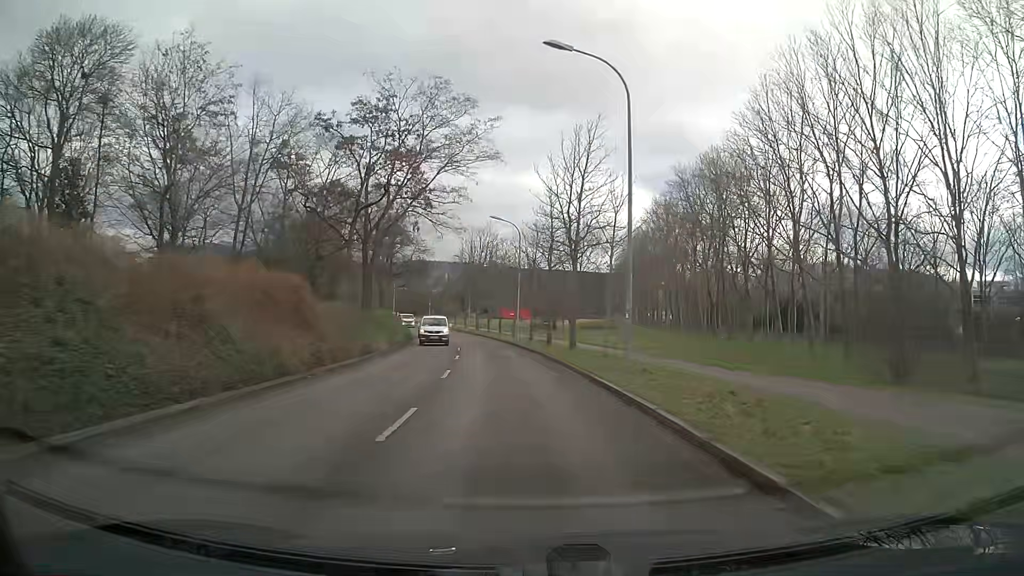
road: tertiary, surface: asphalt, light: Day
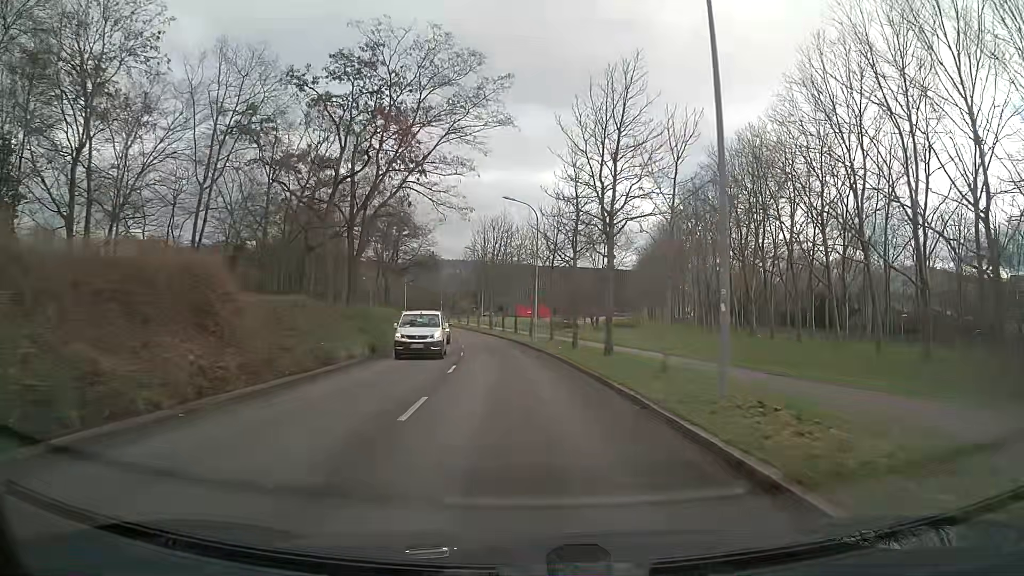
(-0.1, +7.5) m; -1°
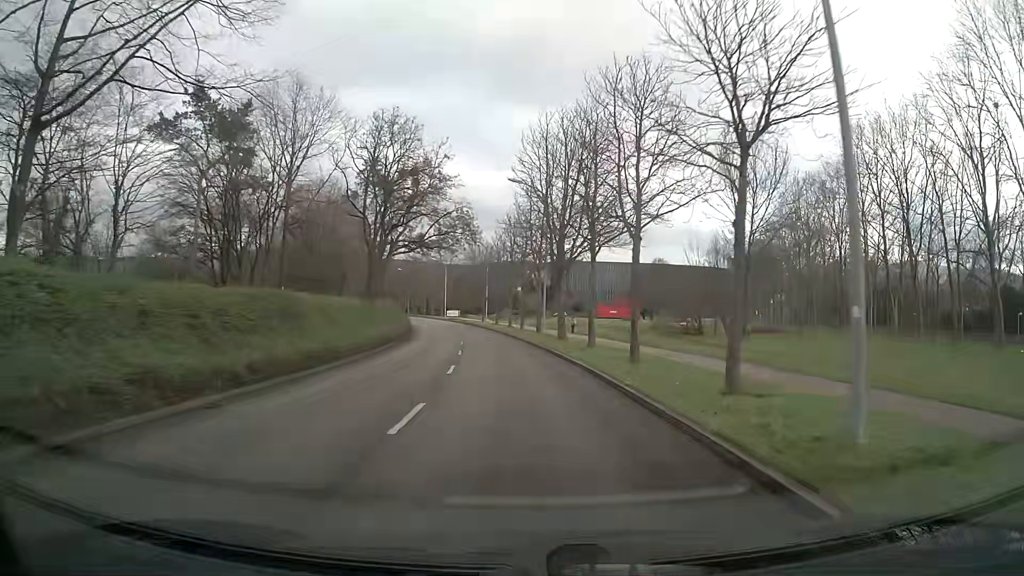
(-2.2, +37.2) m; -6°
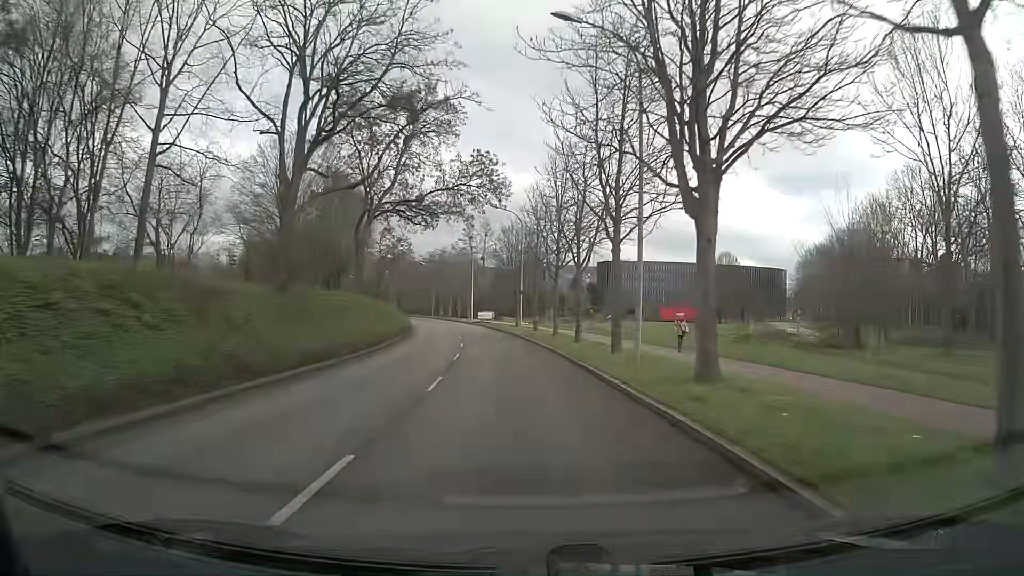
(-0.7, +22.5) m; -4°
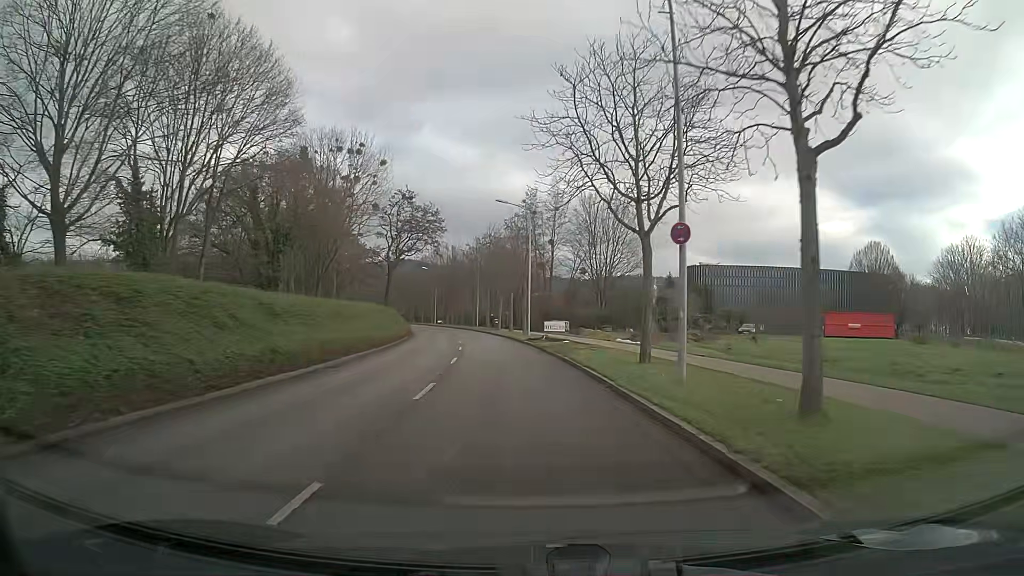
(-2.0, +37.2) m; -6°
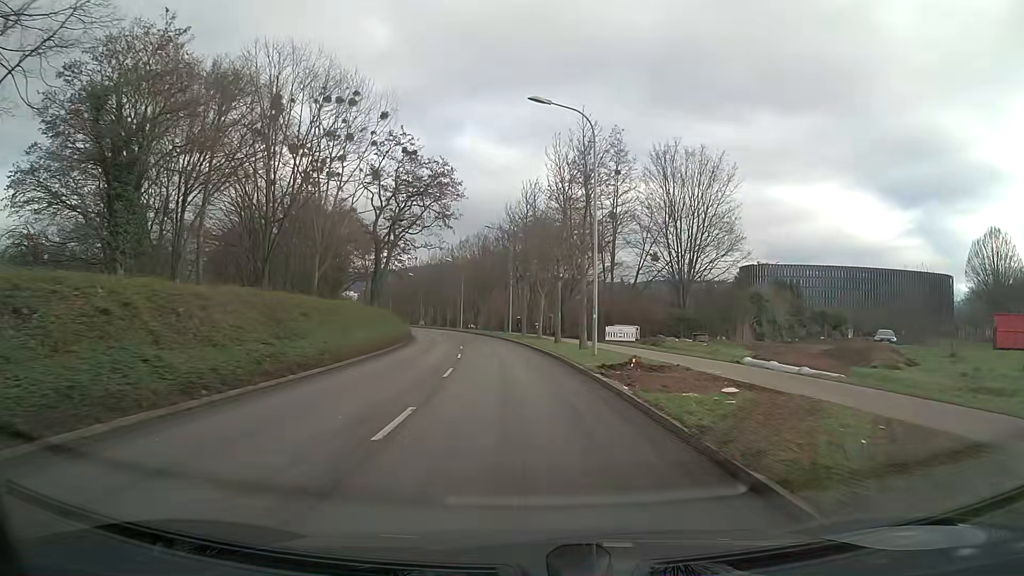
(-0.7, +21.9) m; -4°
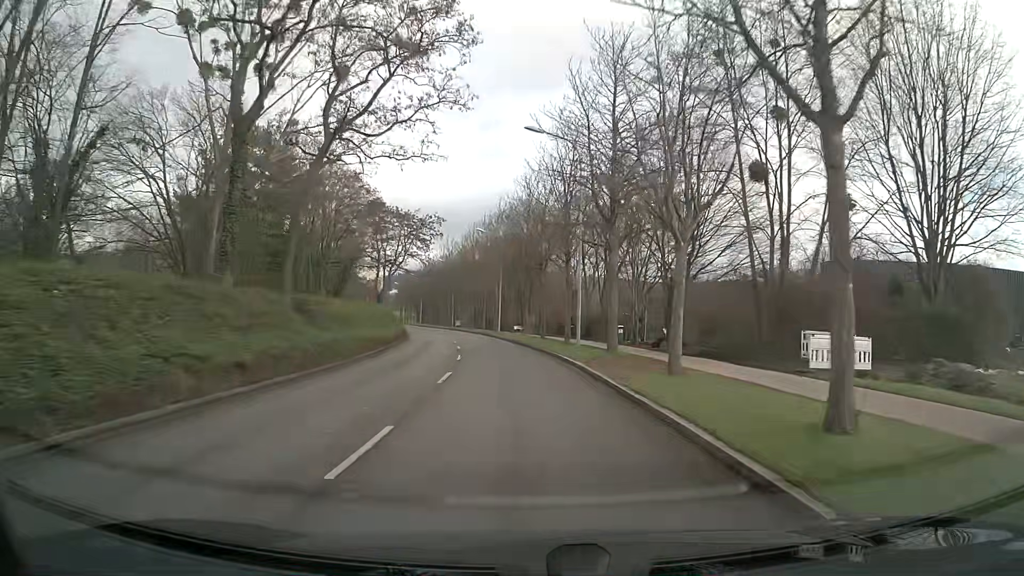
(-1.2, +29.1) m; -4°
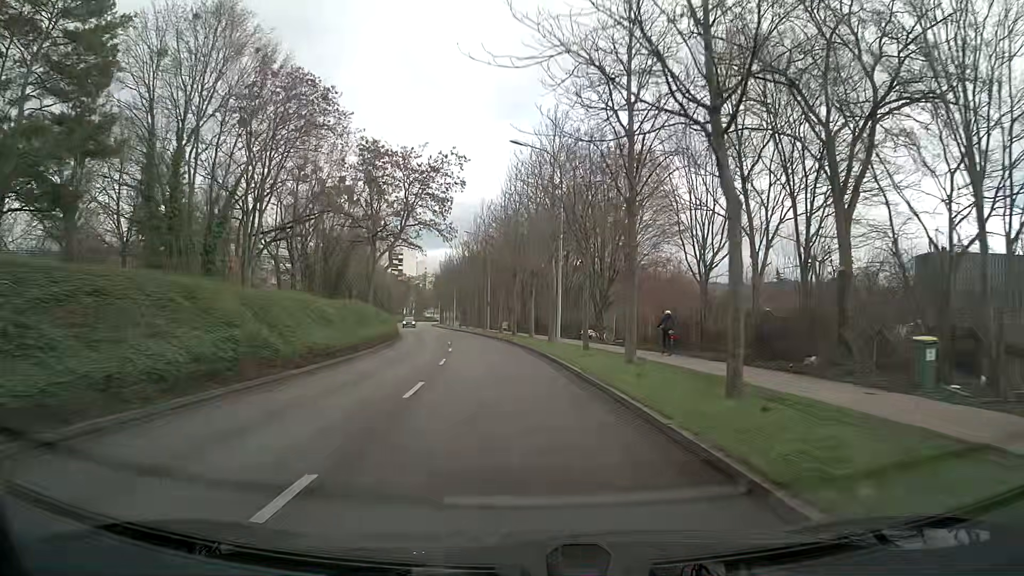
(-1.4, +30.0) m; -5°
(0, +10) (-1, +20) (-2, +30) (-3, +40) (-4, +50) (-6, +60) (-8, +69) (-10, +79) (-12, +89) (-15, +99) m
